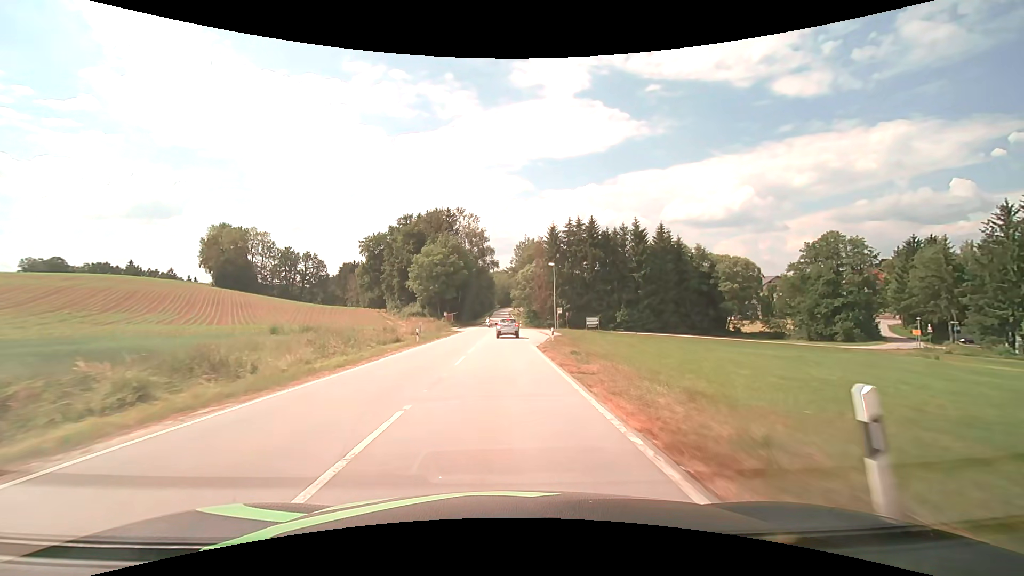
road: secondary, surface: asphalt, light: Day
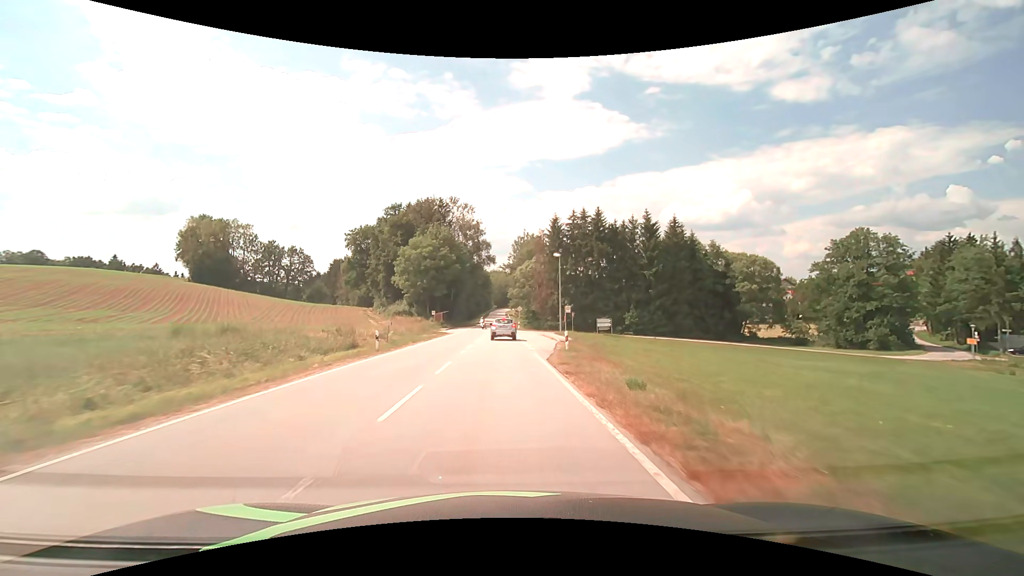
(0.0, +9.2) m; +1°
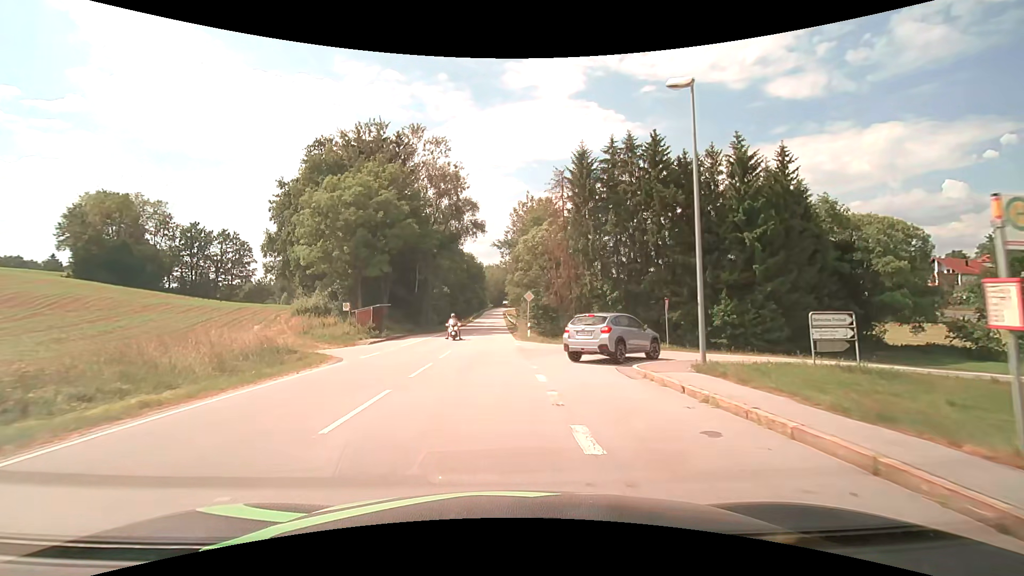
(+0.2, +36.2) m; +1°
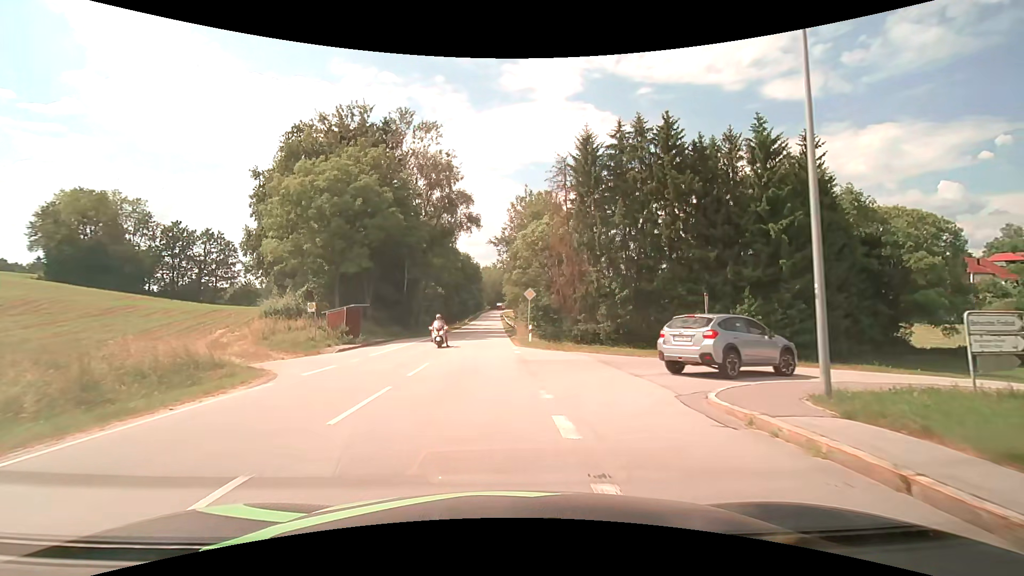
(0.0, +5.2) m; 0°
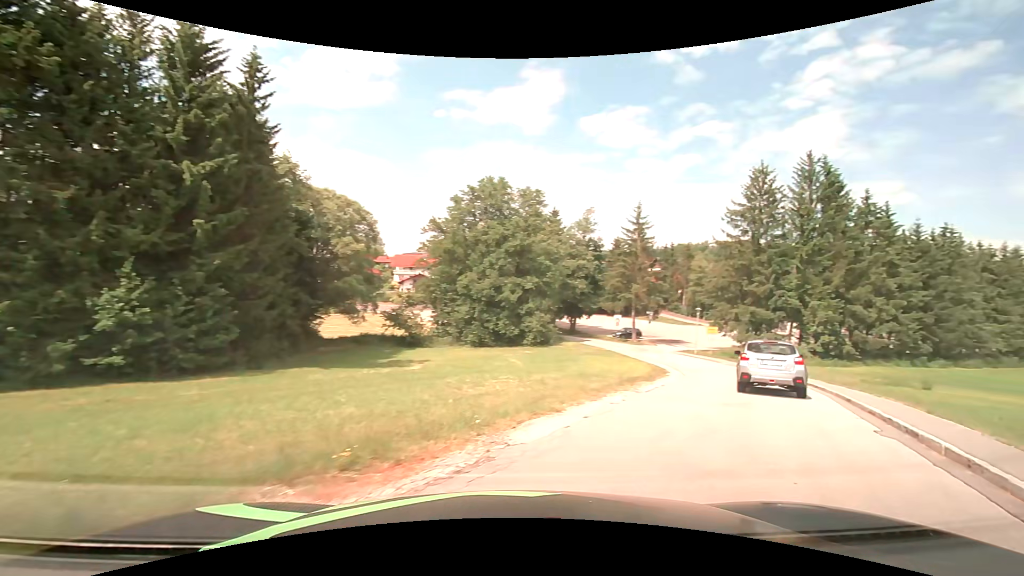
(+5.7, +15.6) m; +60°
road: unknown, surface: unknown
(+3, +9) (+8, +18) (+12, +27) (+15, +37) (+16, +47) (+15, +57) (+12, +66) (+7, +75) (+2, +84) (-3, +92) m
